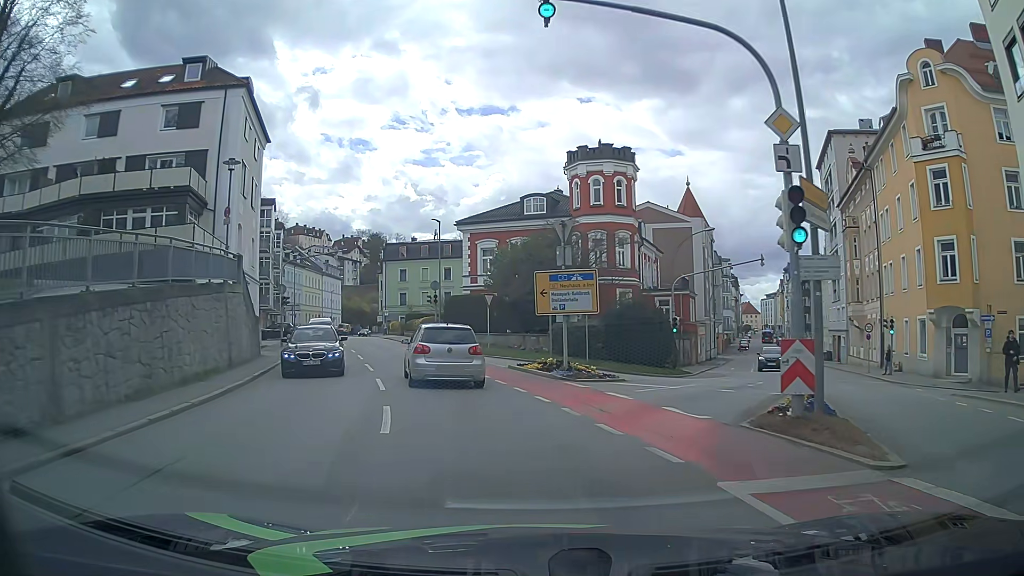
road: tertiary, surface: asphalt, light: Day
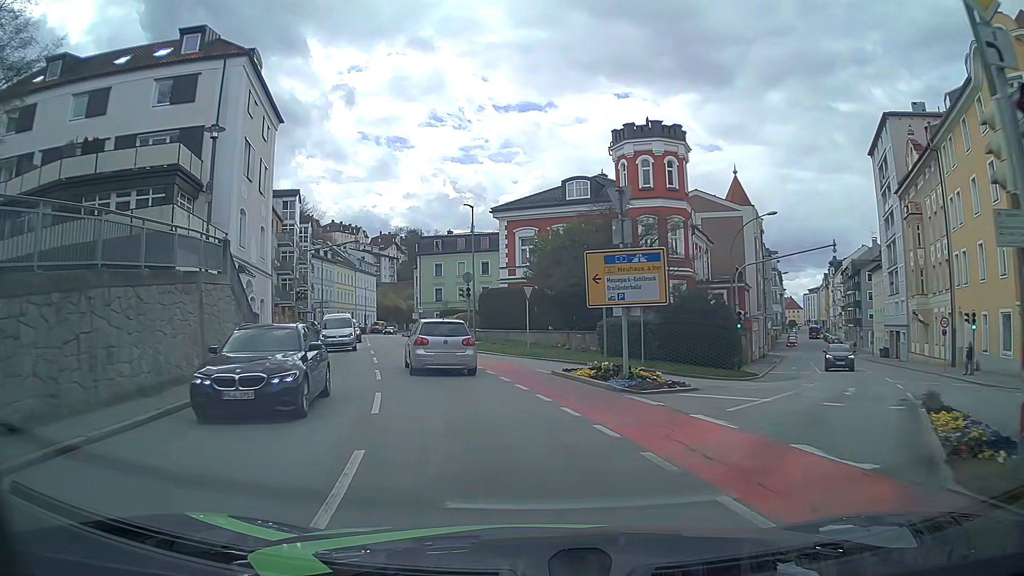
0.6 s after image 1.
(0.0, +4.6) m; -1°
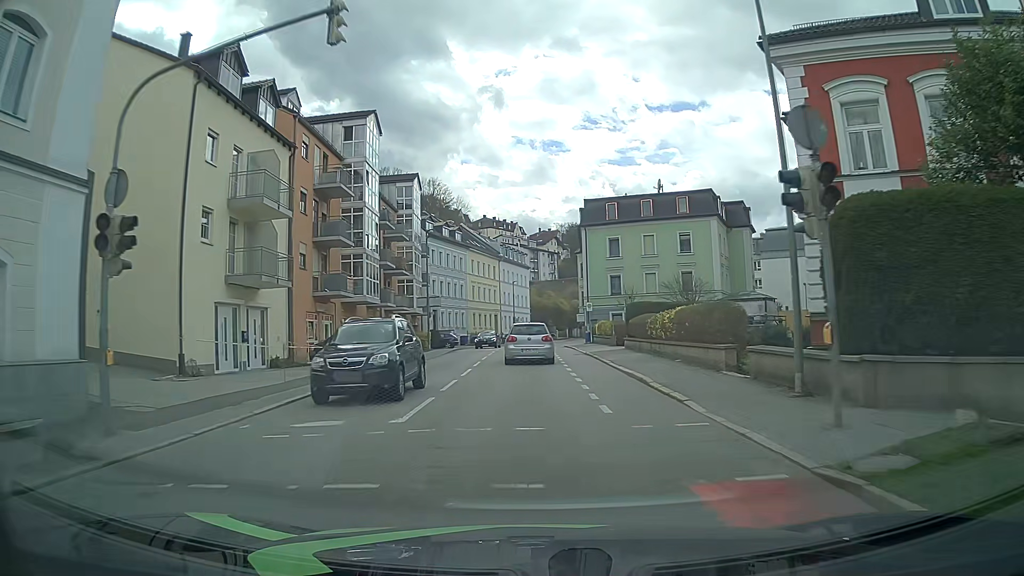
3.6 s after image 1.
(-5.9, +29.1) m; -17°
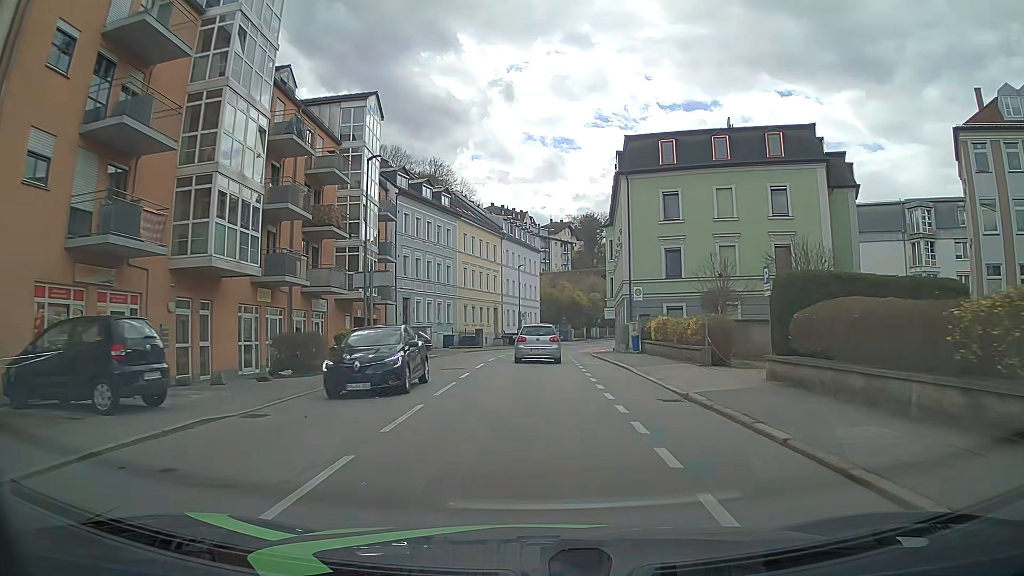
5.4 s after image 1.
(-0.1, +20.2) m; 0°
(0, +10) (0, +20) (0, +30) (0, +40) (0, +50) (+2, +60) (+4, +70) (+7, +79) (+11, +88) (+15, +97) m
